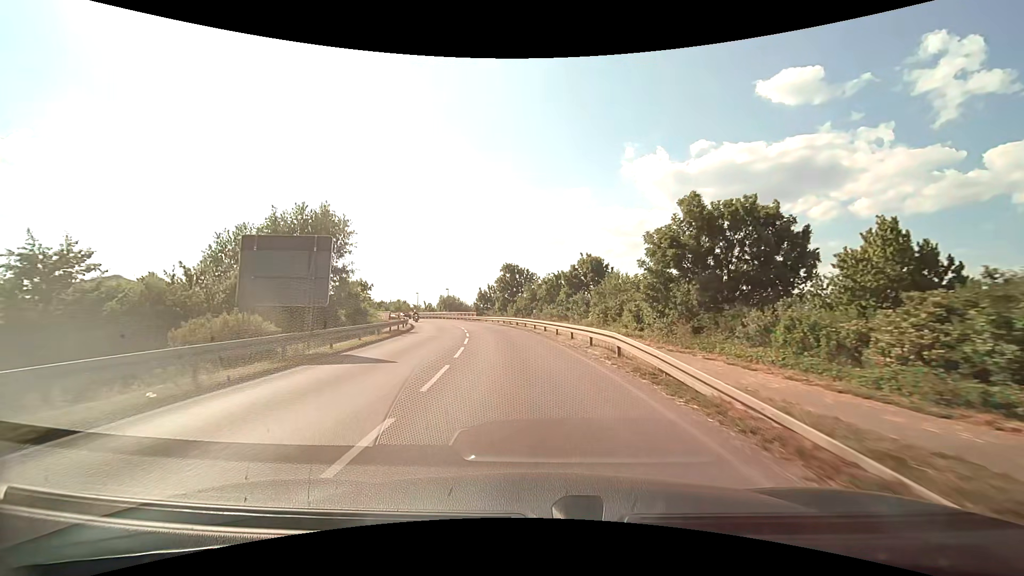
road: secondary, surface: asphalt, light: Day
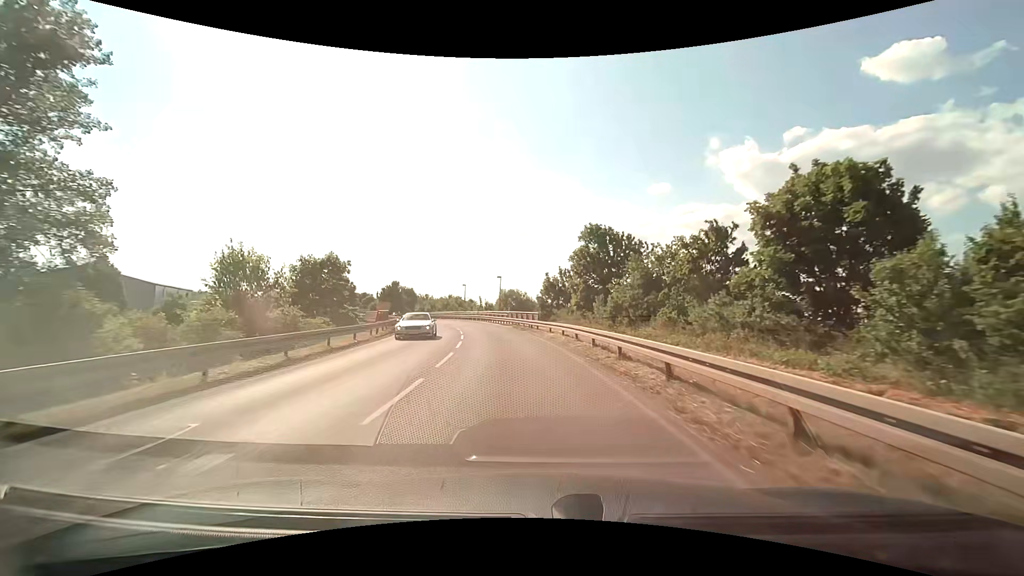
(-2.2, +32.3) m; -9°
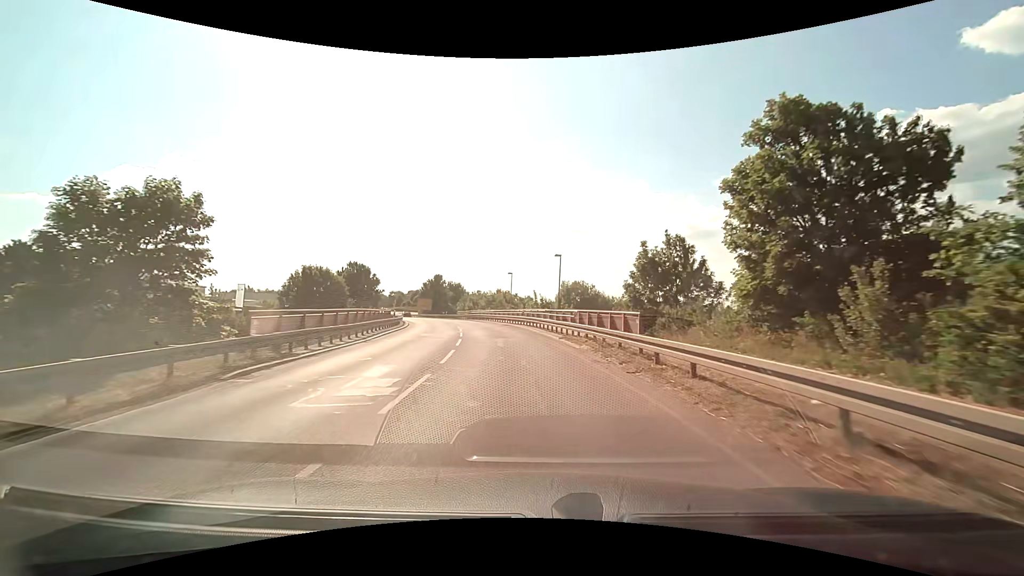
(-1.3, +23.5) m; -7°
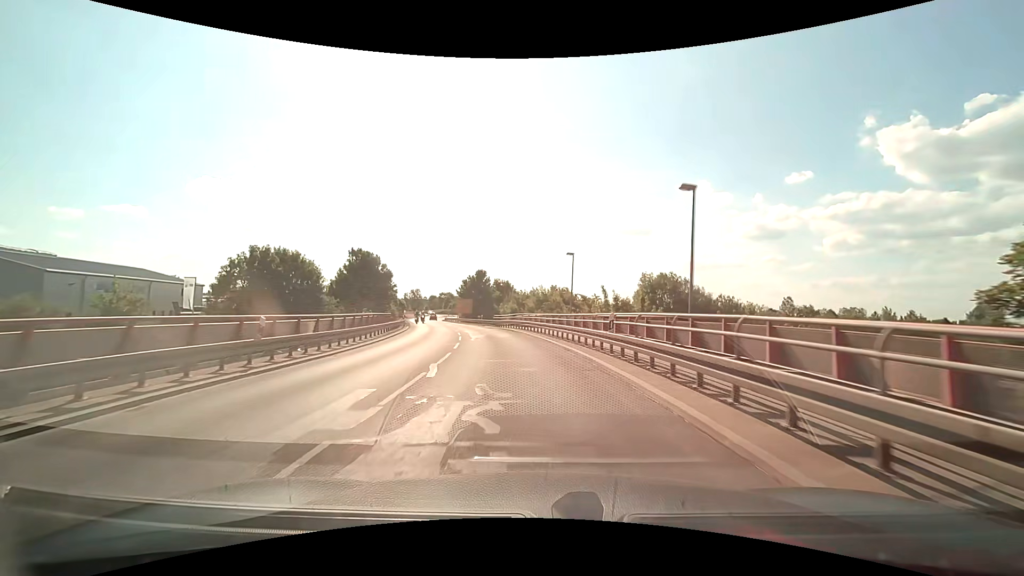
(-1.3, +23.3) m; -7°
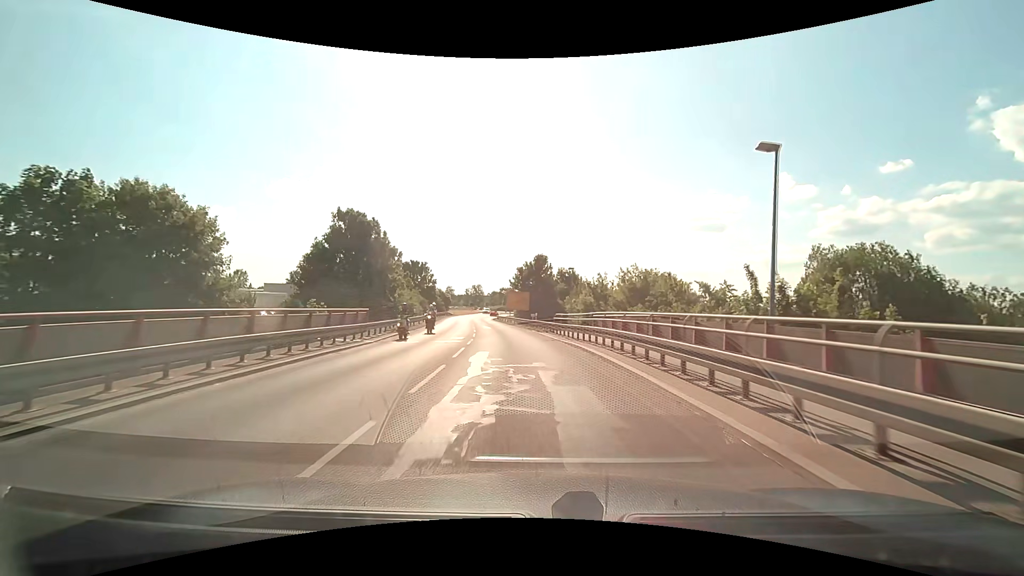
(-1.4, +23.3) m; -7°
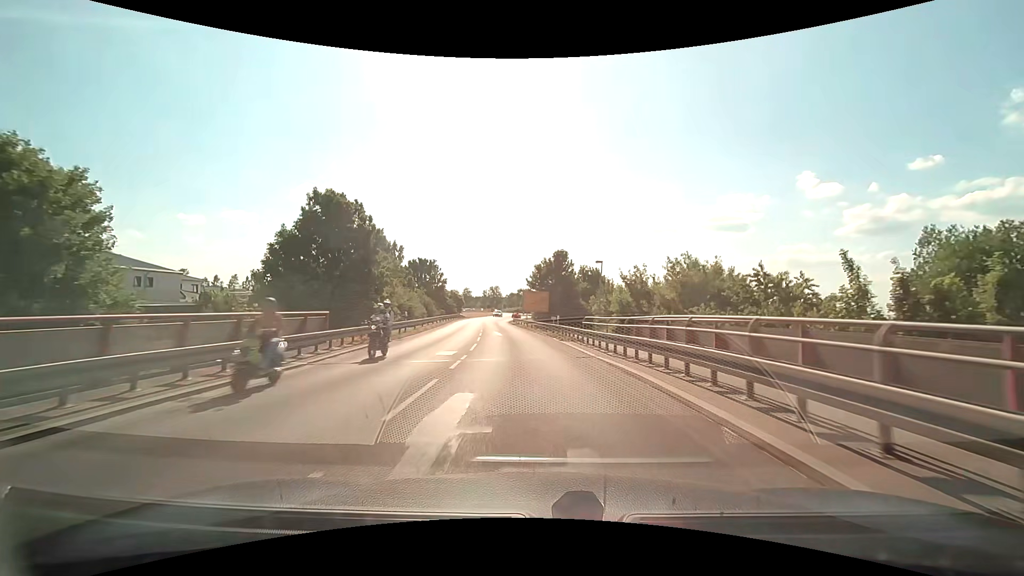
(-0.2, +7.8) m; -2°
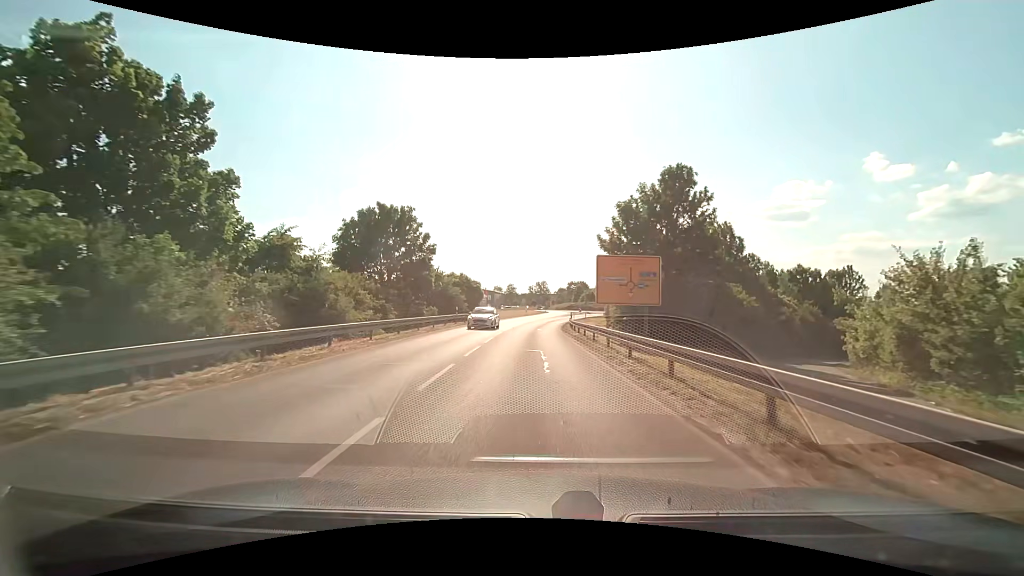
(-2.6, +39.9) m; -6°
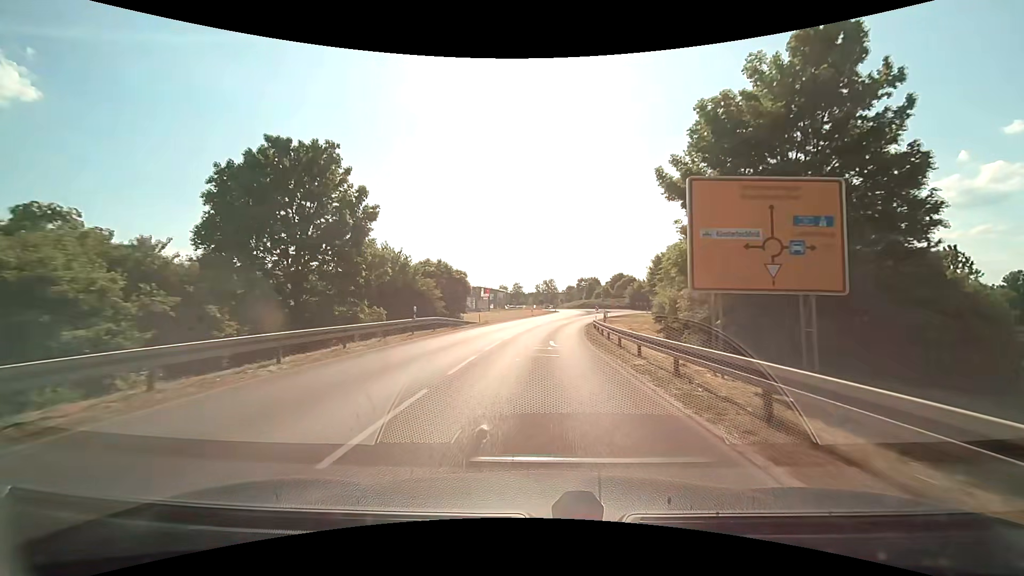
(-0.1, +15.9) m; -1°
(0, +10) (0, +20) (+1, +30) (+2, +40) (+3, +50) (+5, +60) (+7, +69) (+11, +79) (+15, +88) (+23, +94) m
